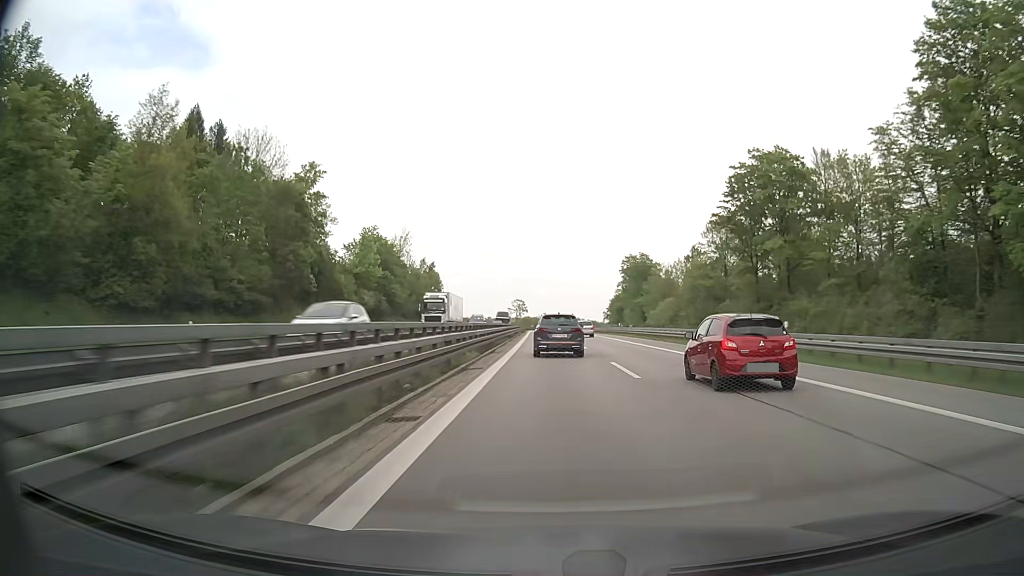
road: motorway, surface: asphalt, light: Day
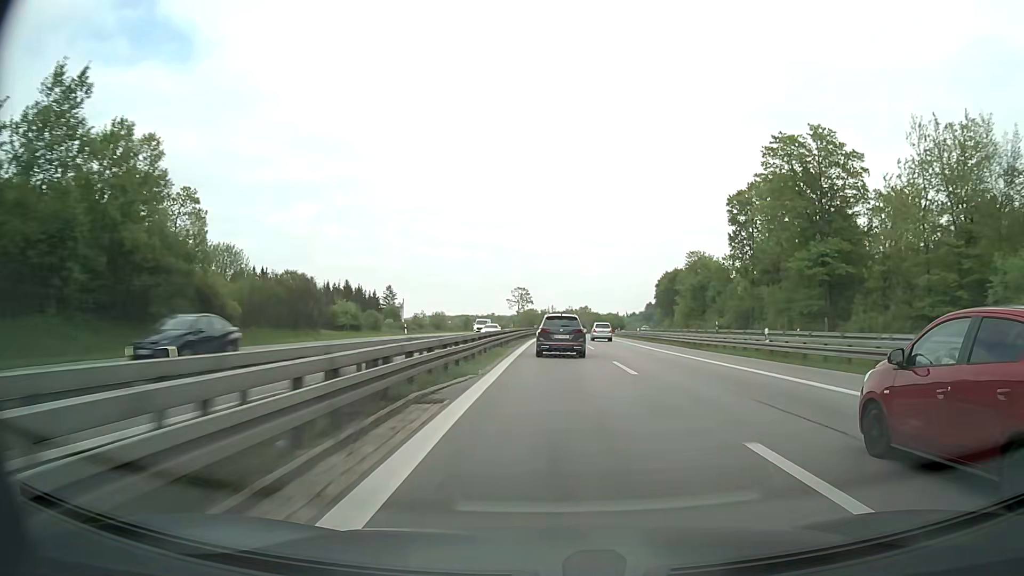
(-1.4, +101.2) m; -1°
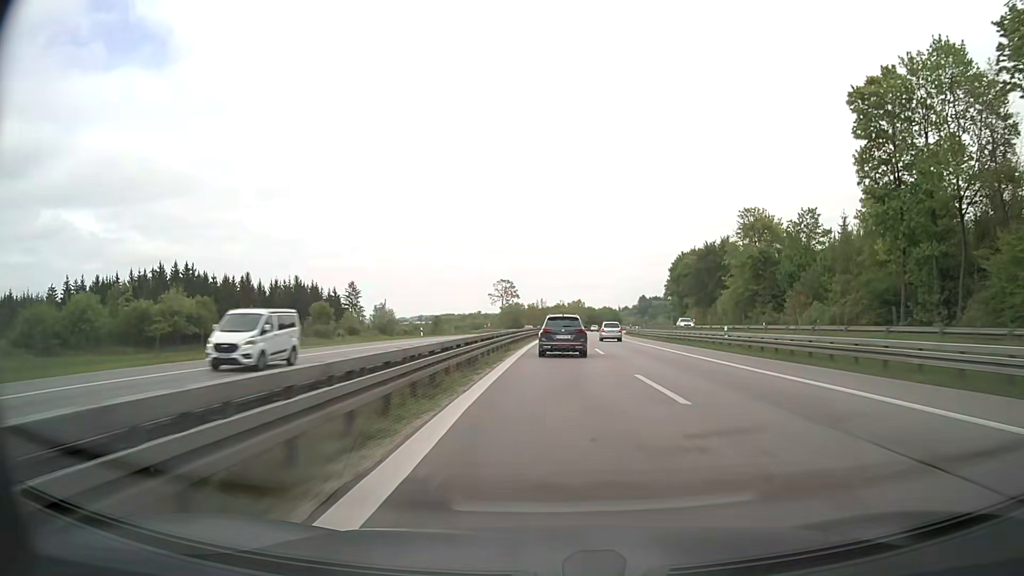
(+0.2, +40.6) m; +1°
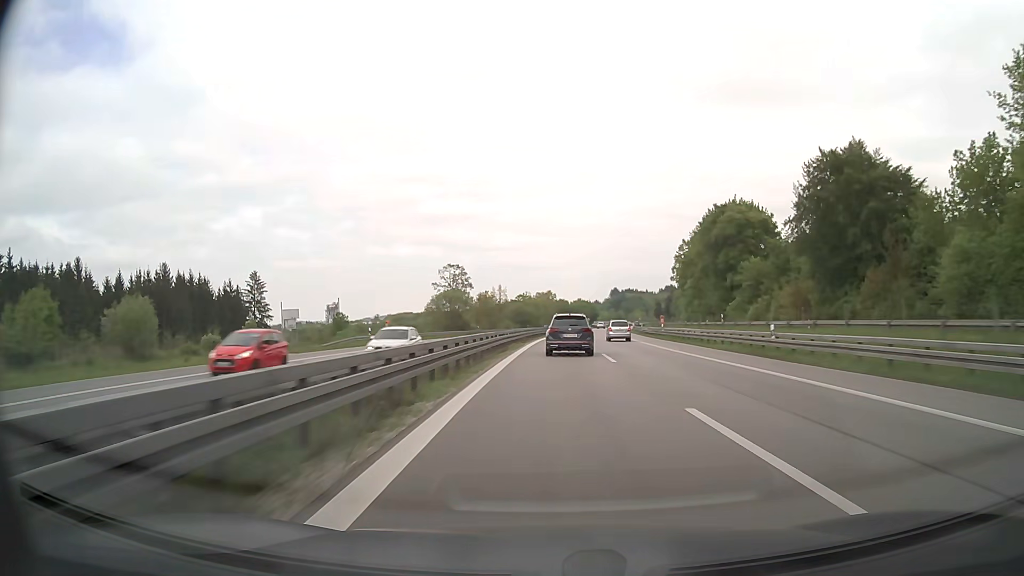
(+1.3, +61.2) m; +3°
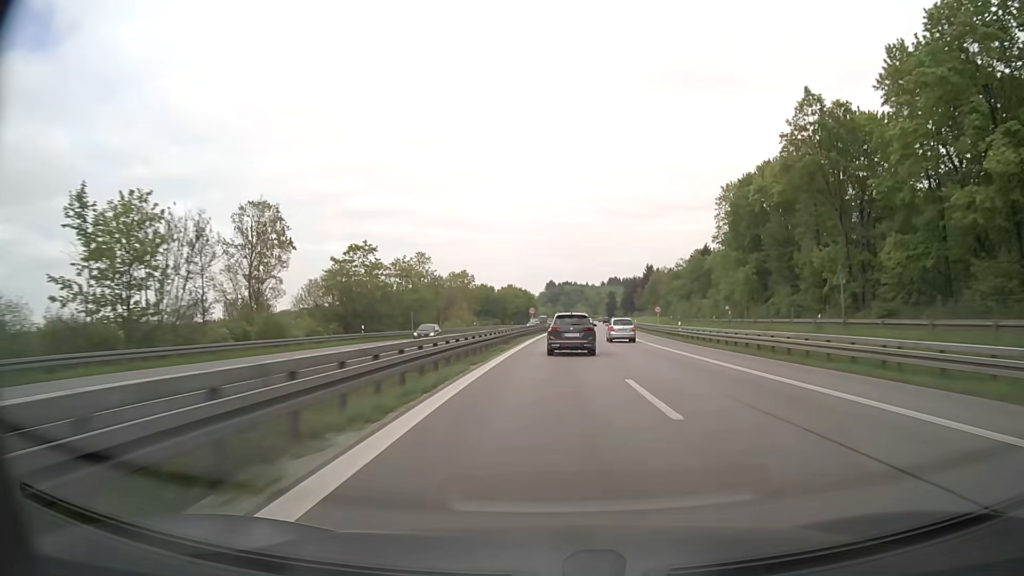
(+4.5, +103.3) m; +6°
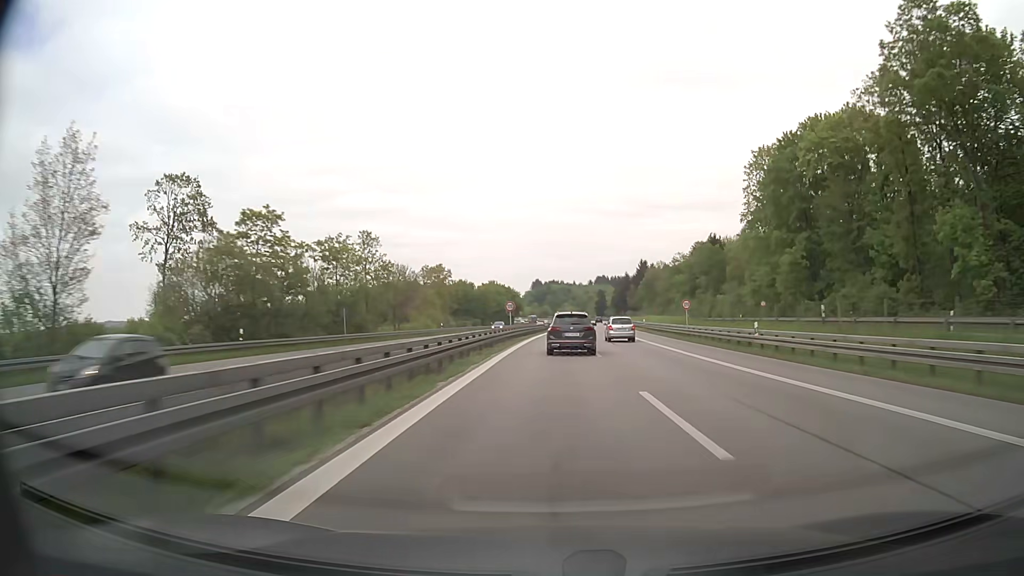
(+0.1, +20.9) m; +1°
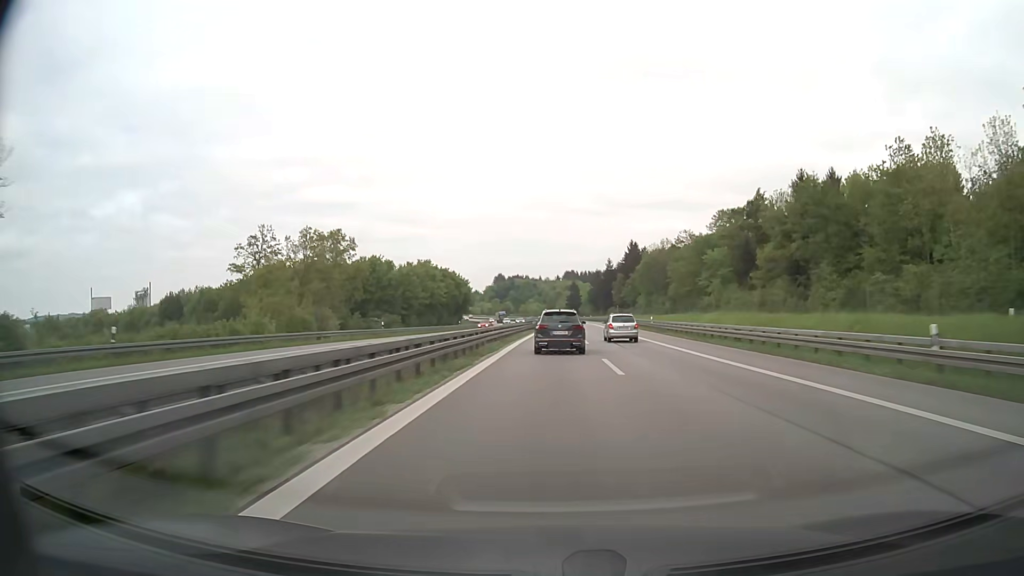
(+1.6, +62.9) m; +3°
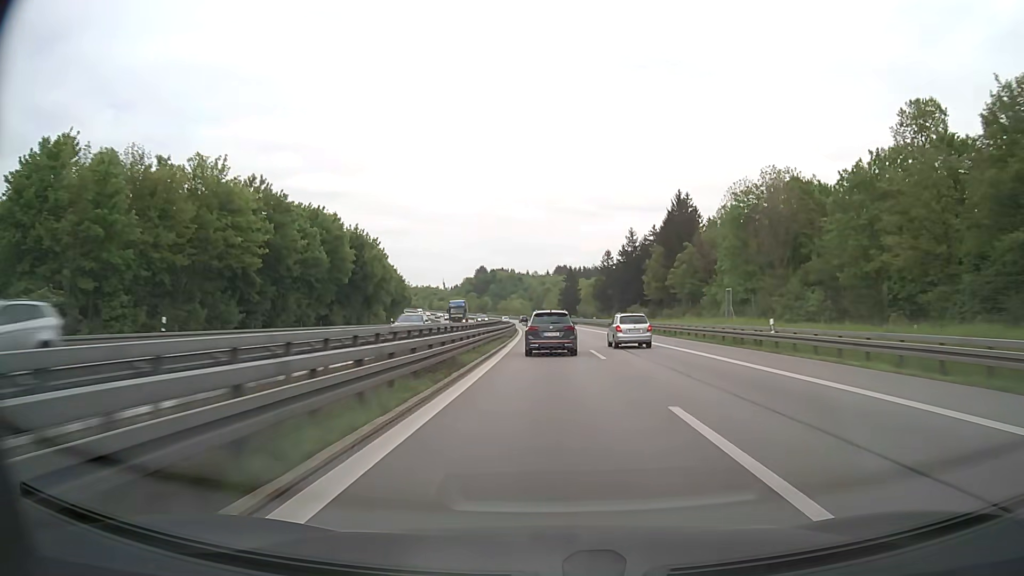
(+1.5, +84.1) m; +1°
(0, +10) (0, +20) (0, +30) (0, +40) (-1, +50) (-1, +60) (-1, +70) (-2, +80) (-2, +90) (-3, +100) m
